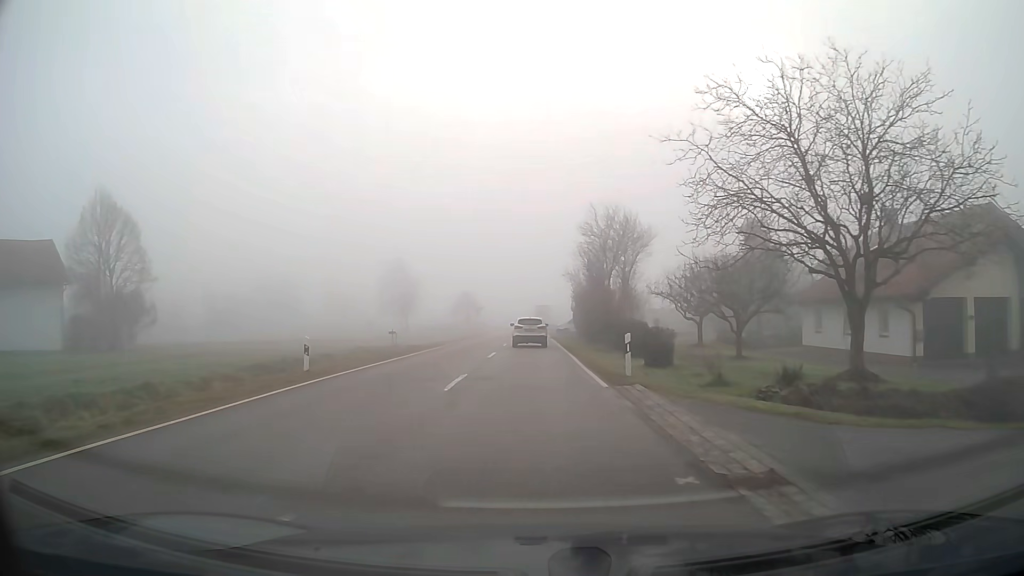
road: tertiary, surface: asphalt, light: Day
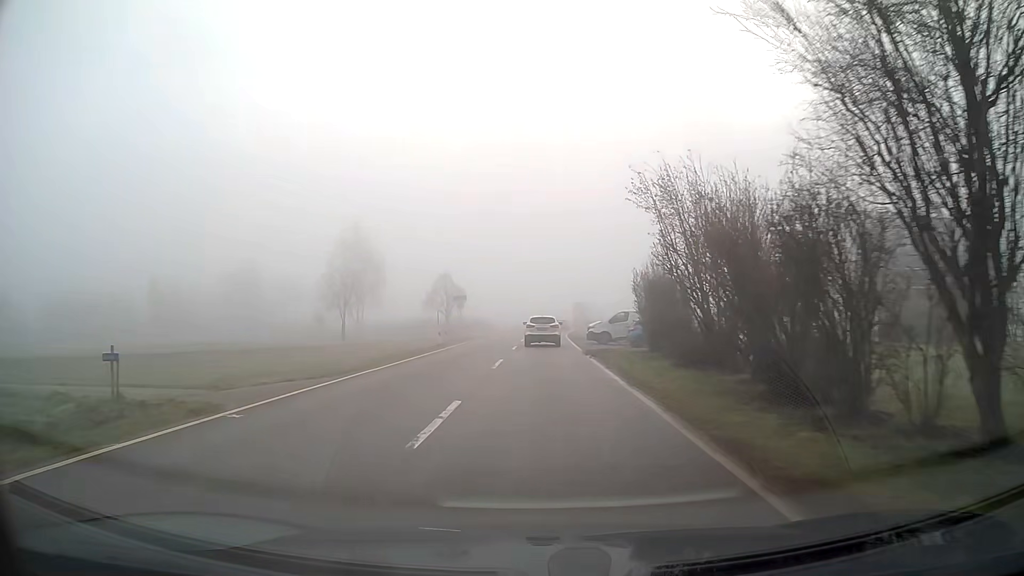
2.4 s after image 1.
(-0.2, +29.5) m; 0°
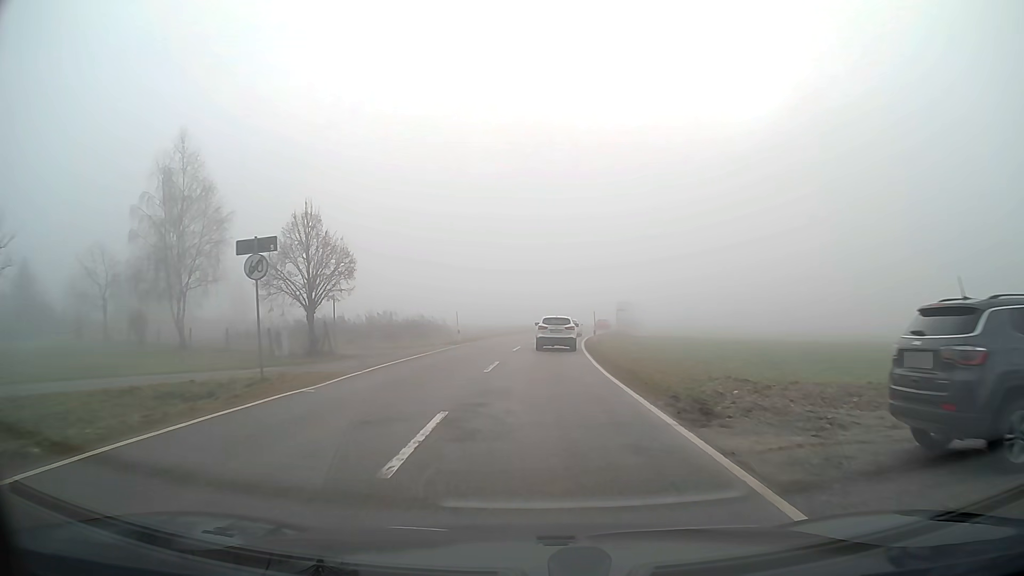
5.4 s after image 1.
(+0.4, +36.7) m; +1°
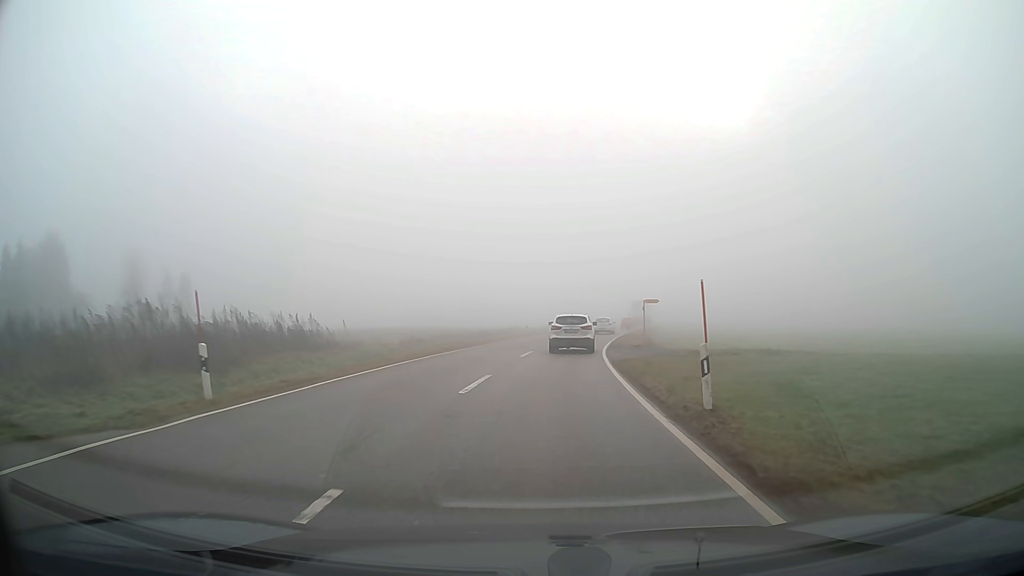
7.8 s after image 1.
(+0.6, +28.8) m; +3°
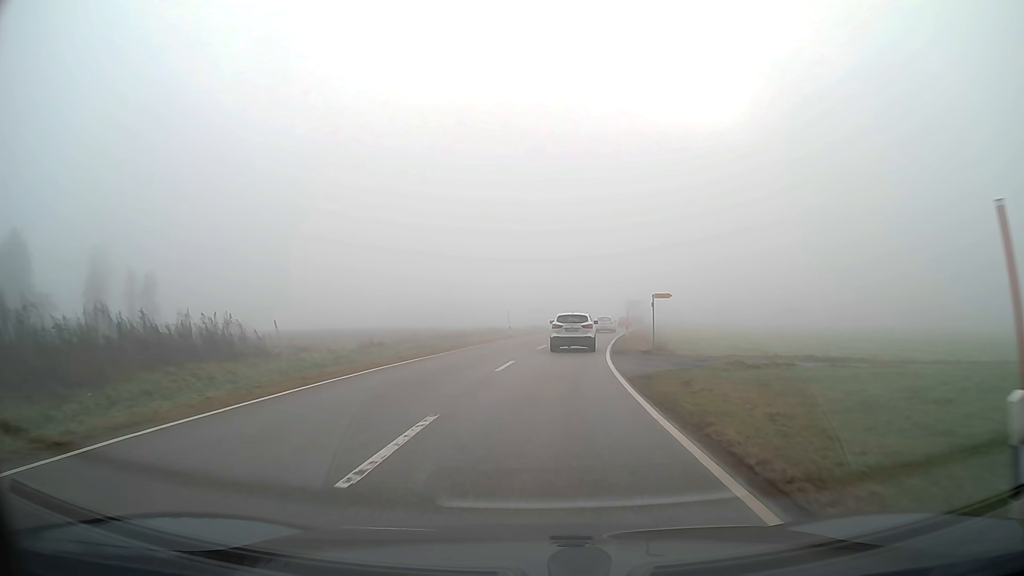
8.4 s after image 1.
(+0.1, +7.0) m; +1°
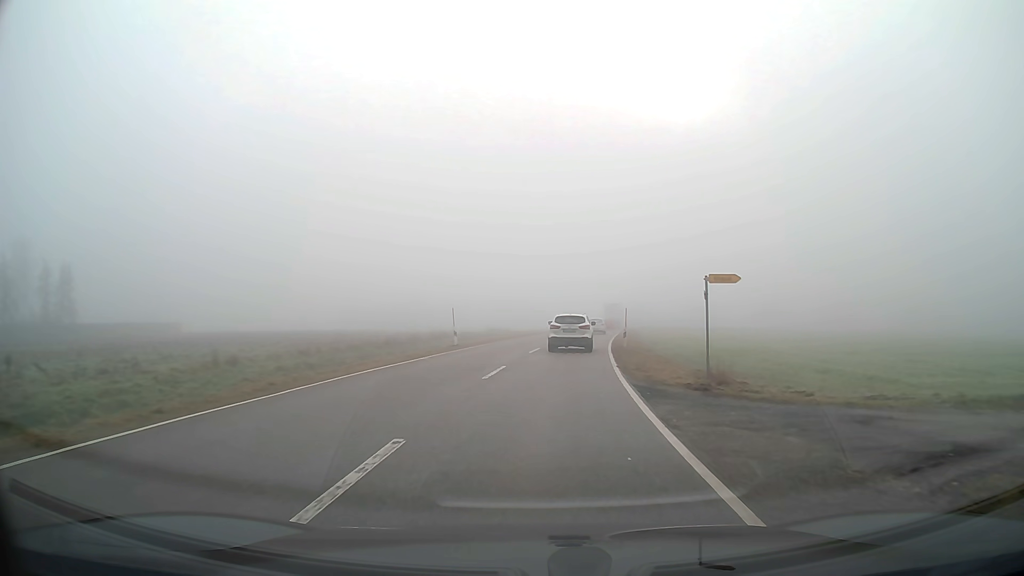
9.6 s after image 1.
(+0.3, +13.9) m; +3°
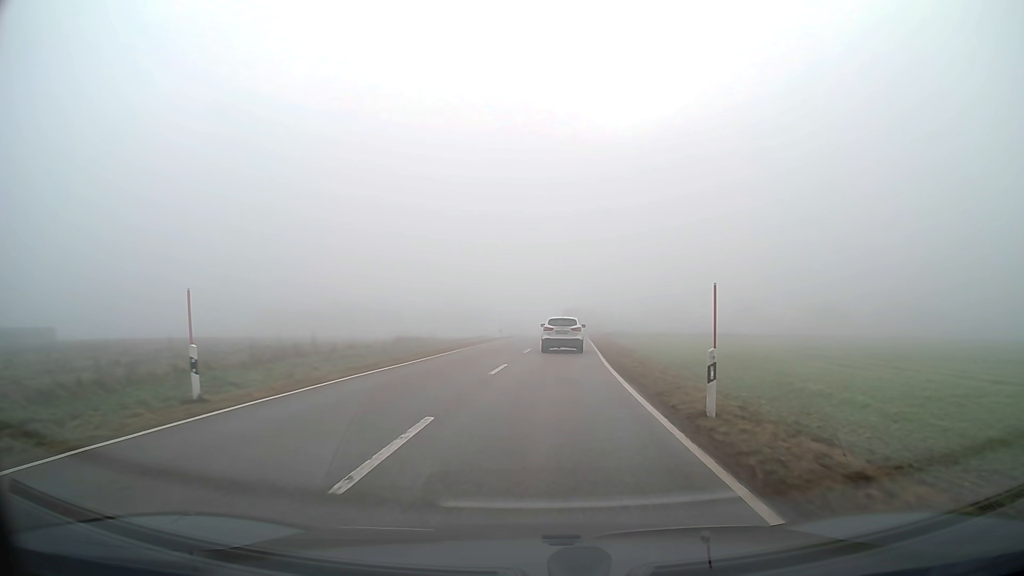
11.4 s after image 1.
(+0.8, +21.5) m; +4°
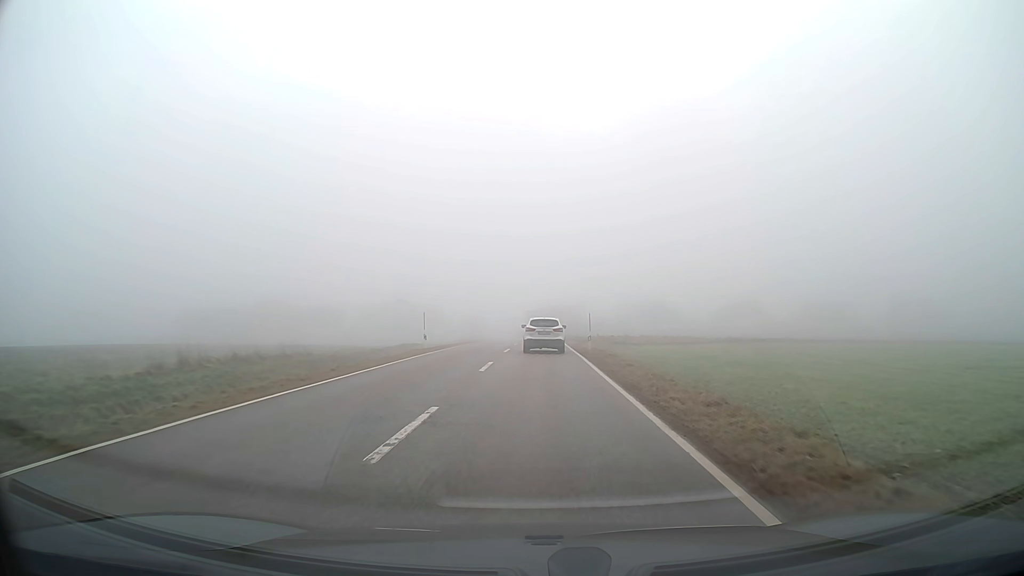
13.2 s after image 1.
(+0.7, +22.5) m; +3°
